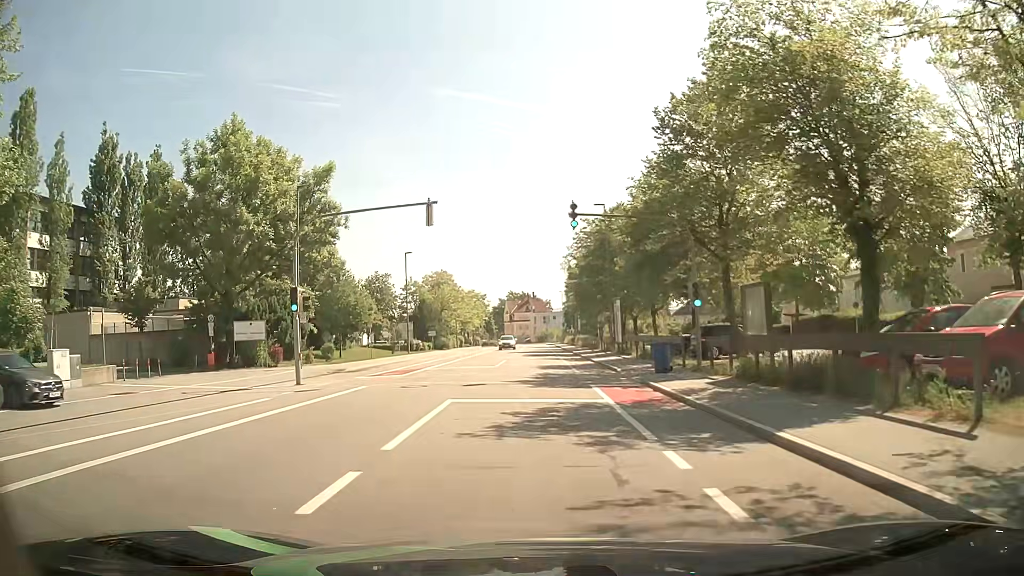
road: tertiary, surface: asphalt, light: Day
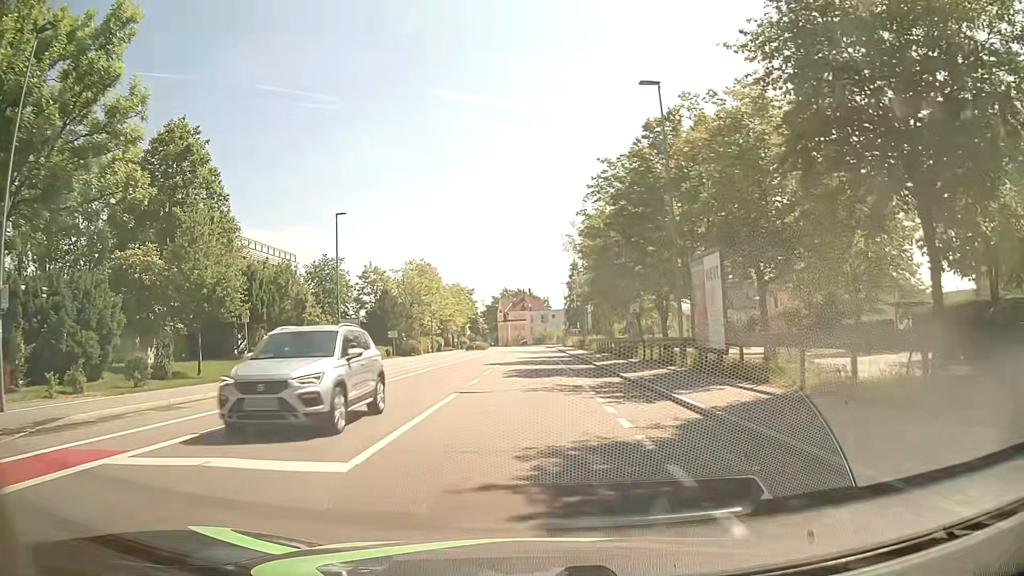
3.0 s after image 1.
(+0.2, +23.2) m; +1°
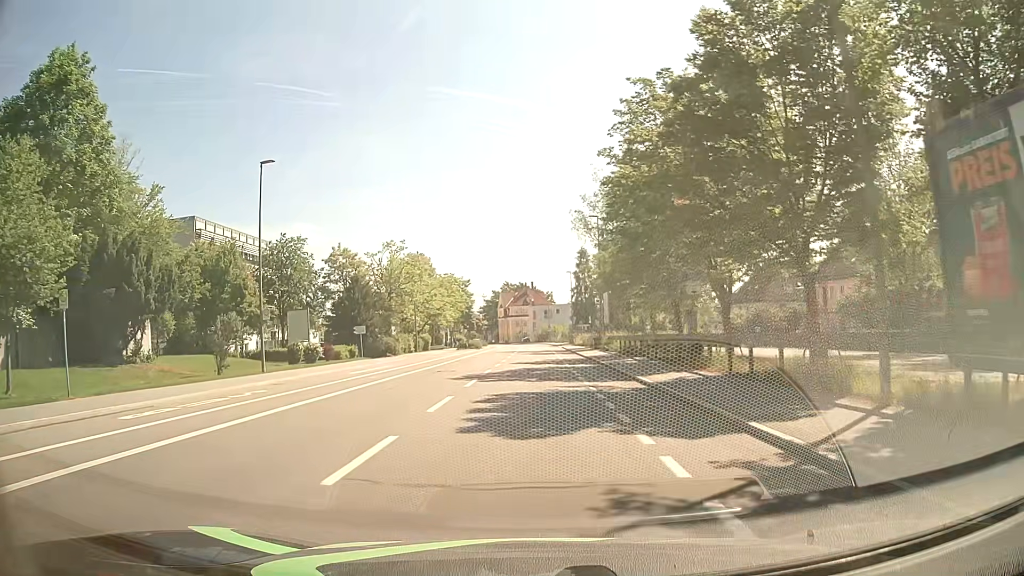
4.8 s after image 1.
(-0.1, +13.9) m; -1°
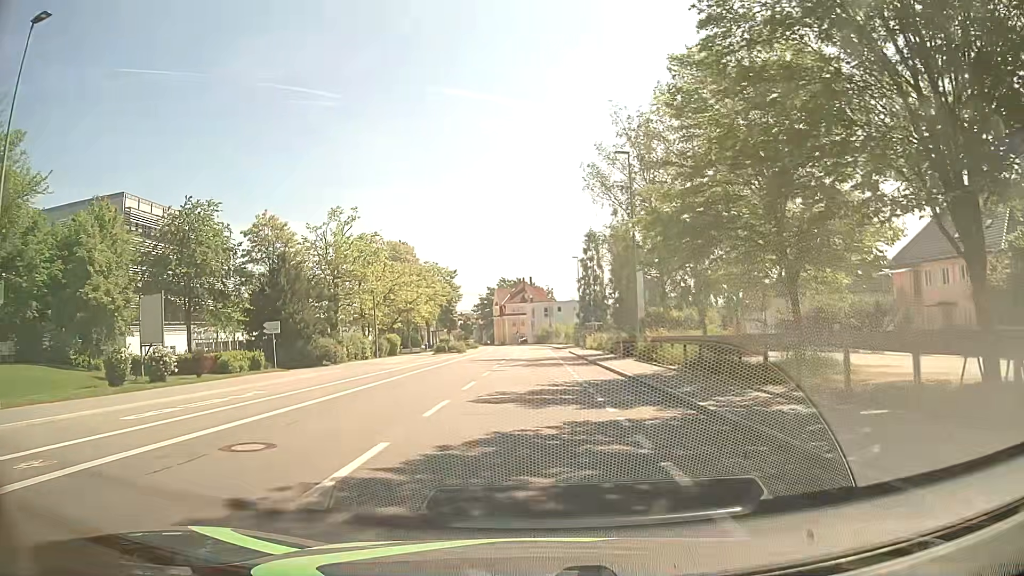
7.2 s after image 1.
(+0.1, +18.5) m; 0°
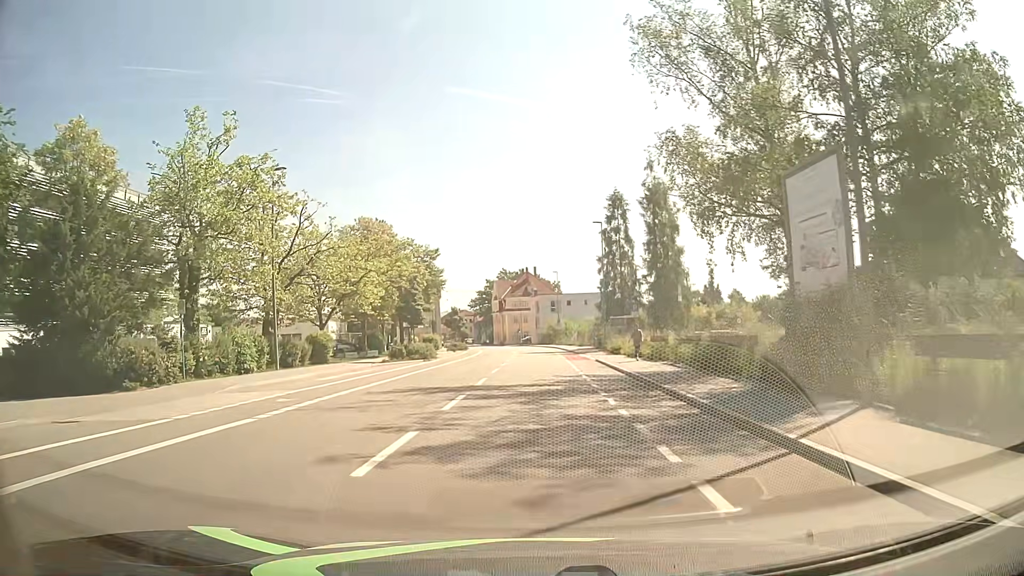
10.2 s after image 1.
(-0.1, +23.2) m; -1°
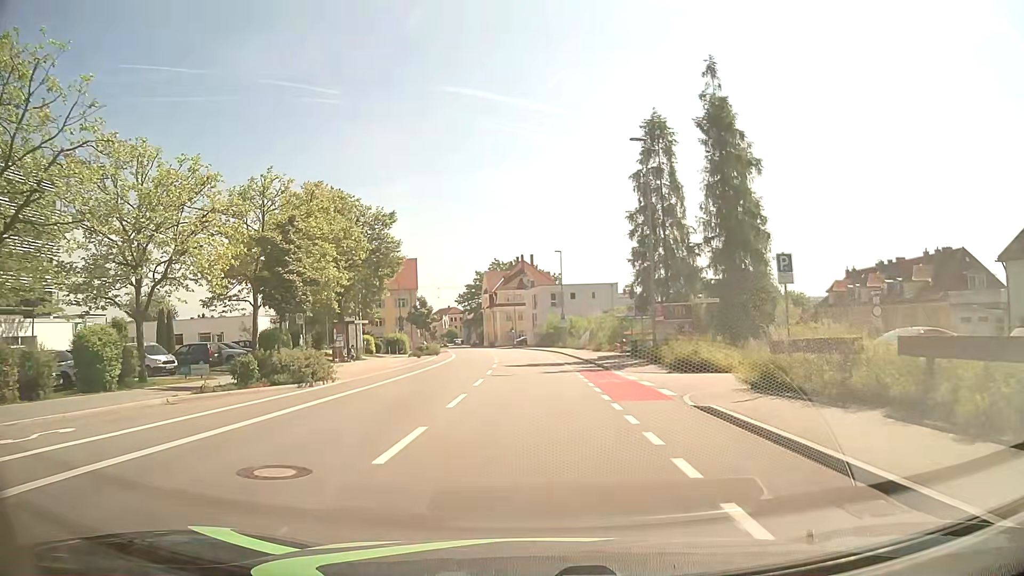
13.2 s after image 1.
(+0.3, +23.3) m; 0°
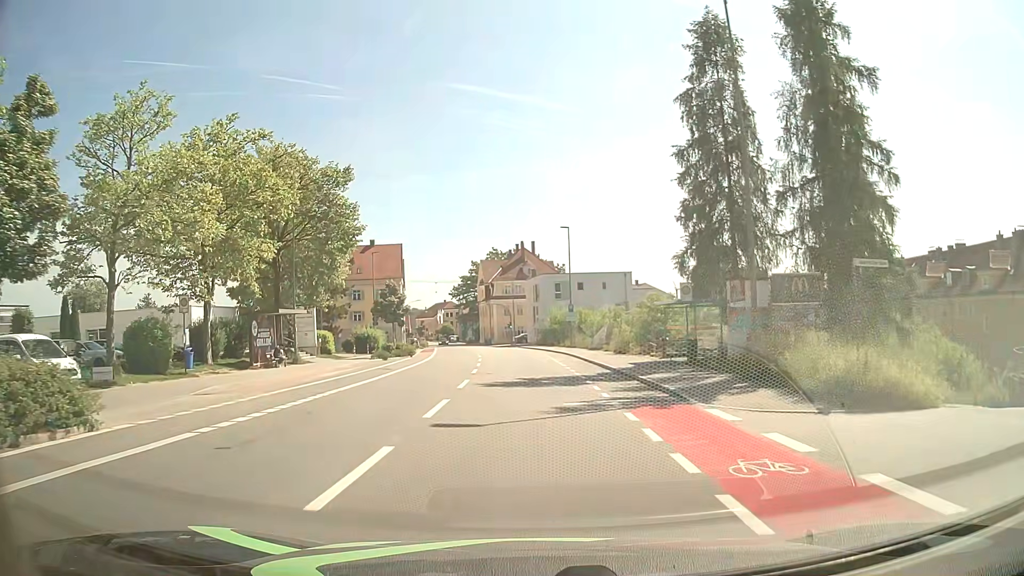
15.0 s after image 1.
(+0.1, +14.0) m; 0°
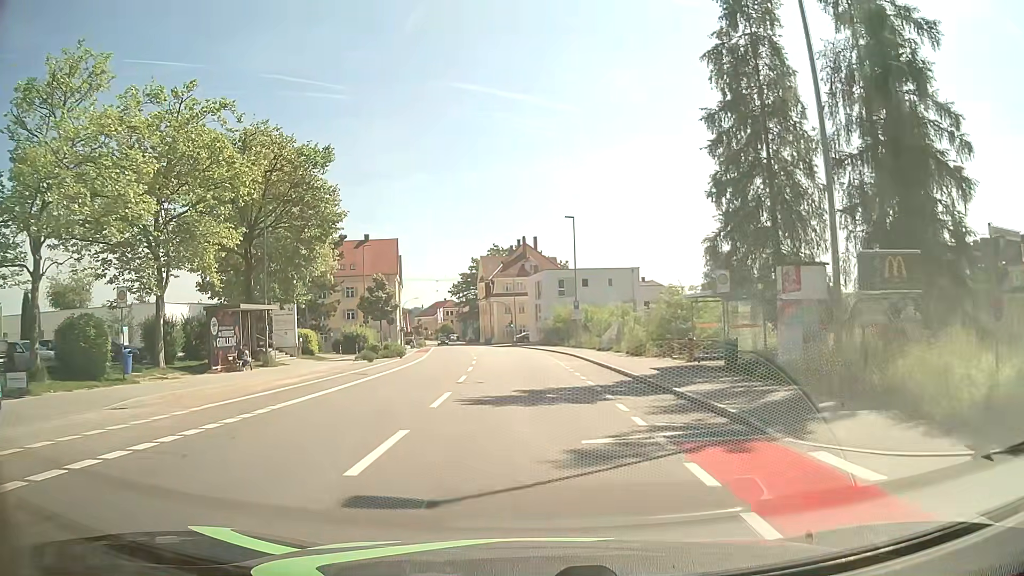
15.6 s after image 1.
(0.0, +4.7) m; -1°
